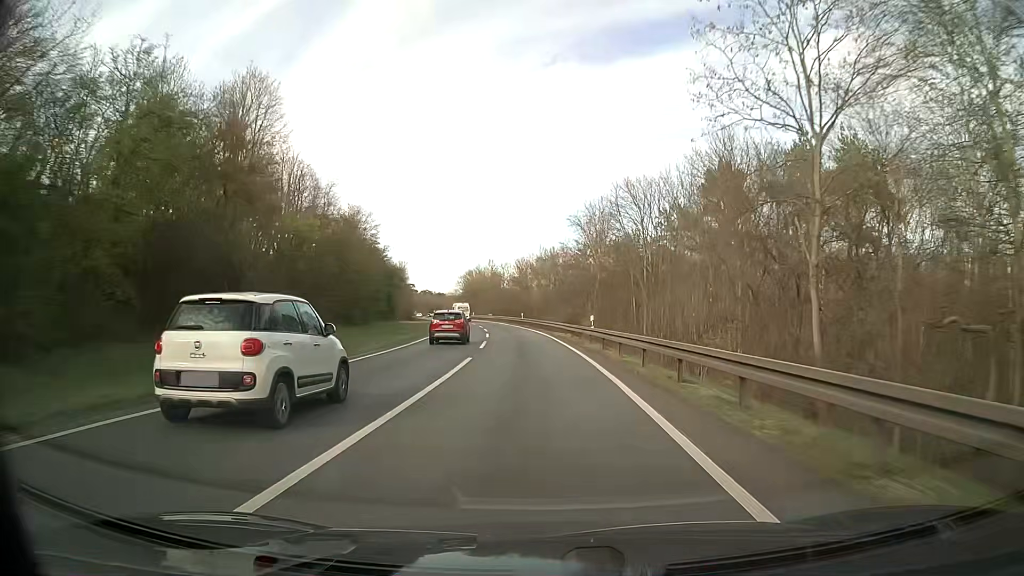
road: motorway_link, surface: asphalt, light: Day
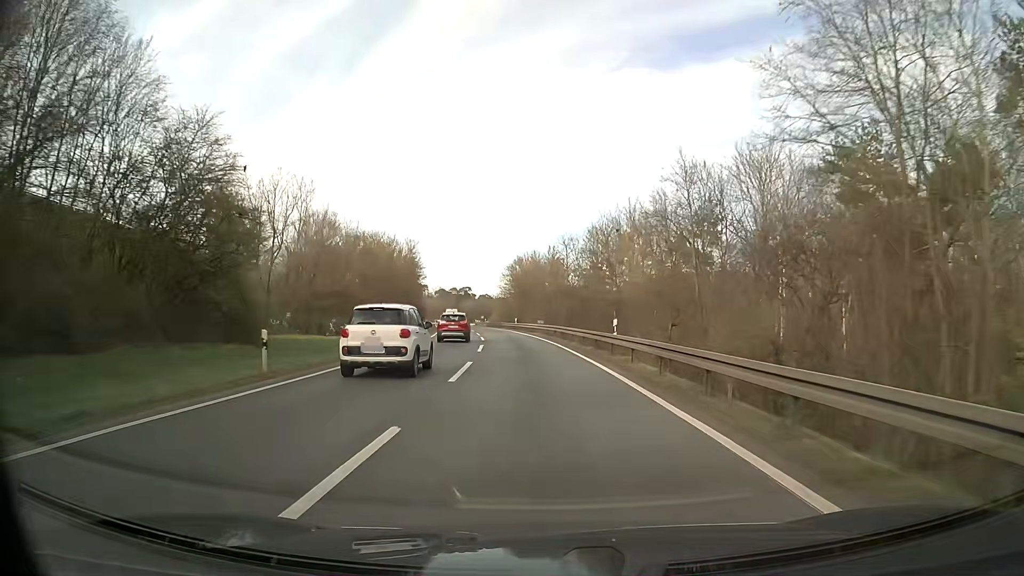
(-2.2, +49.6) m; -6°
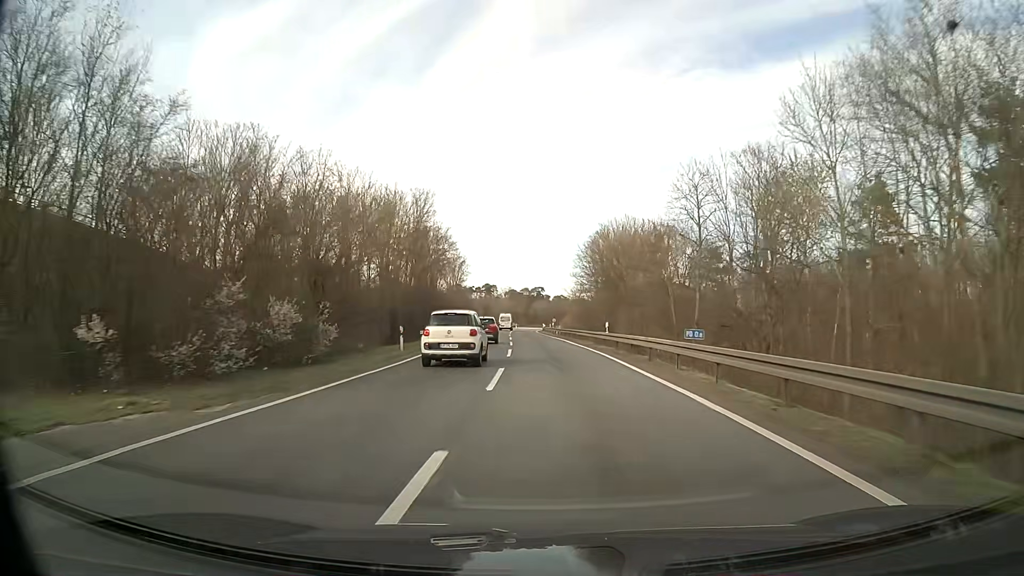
(-2.0, +37.6) m; -6°
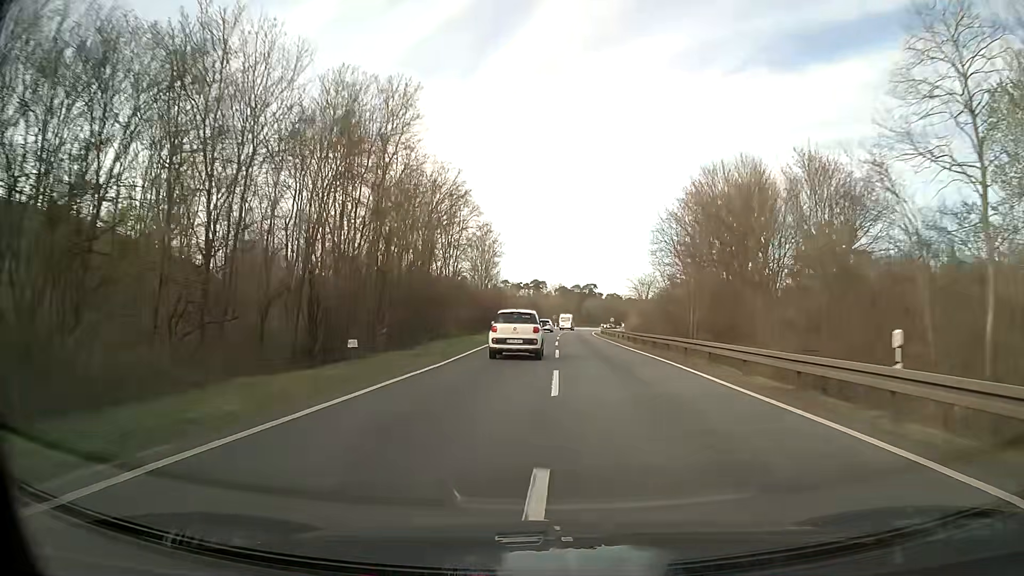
(-1.0, +25.3) m; -4°
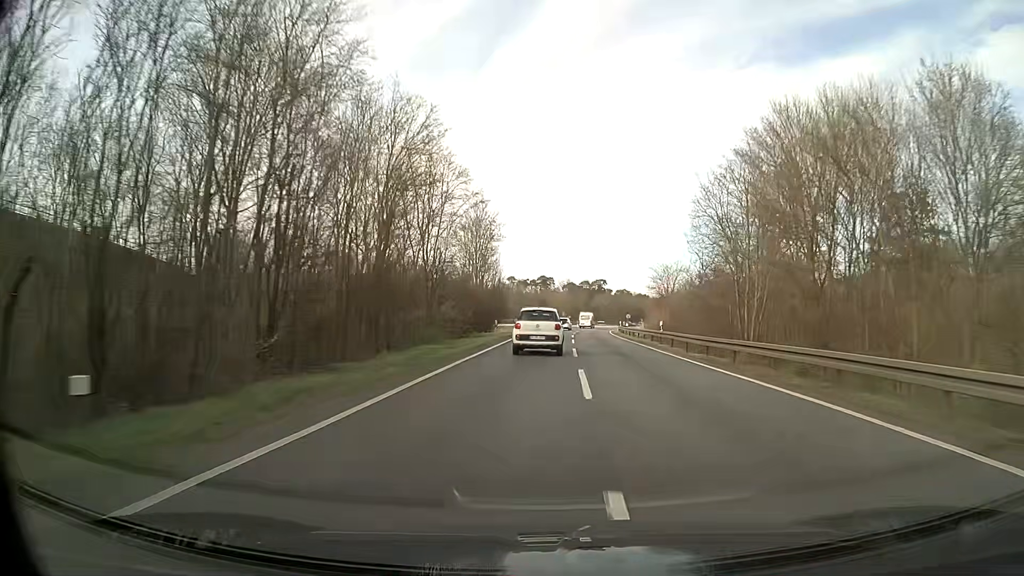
(-0.1, +12.7) m; -1°
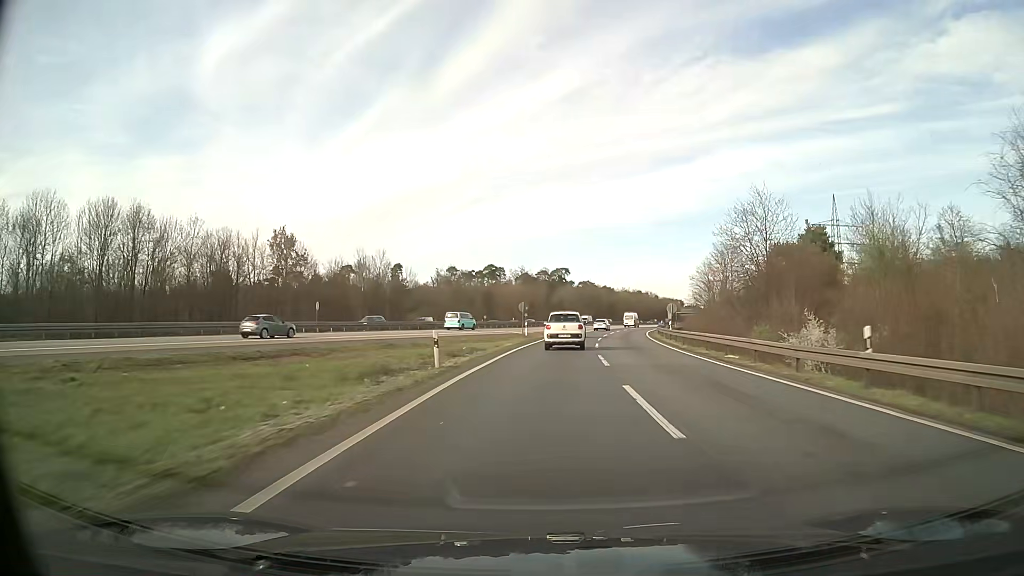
(+1.5, +64.3) m; +4°
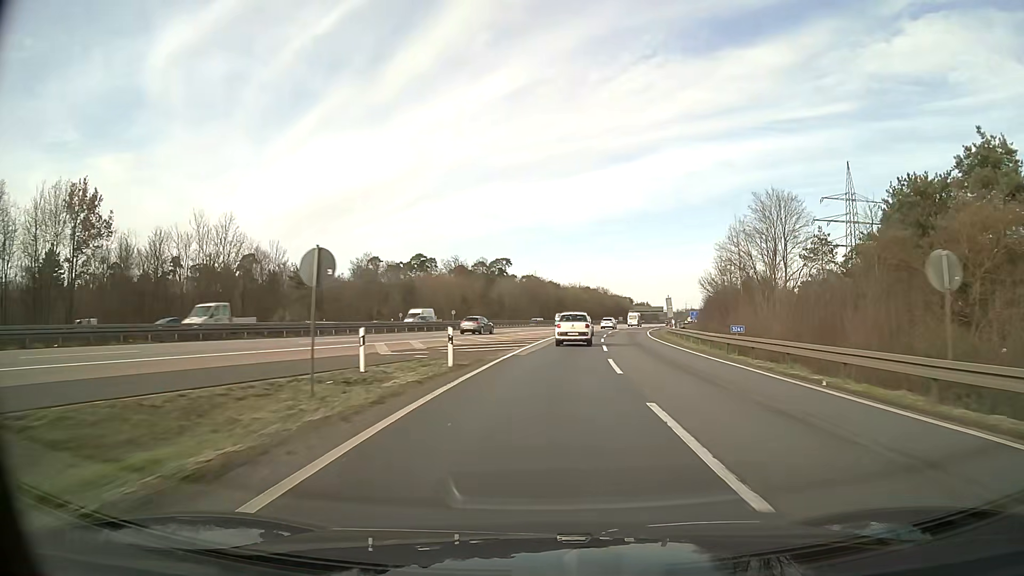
(+1.7, +39.3) m; +5°
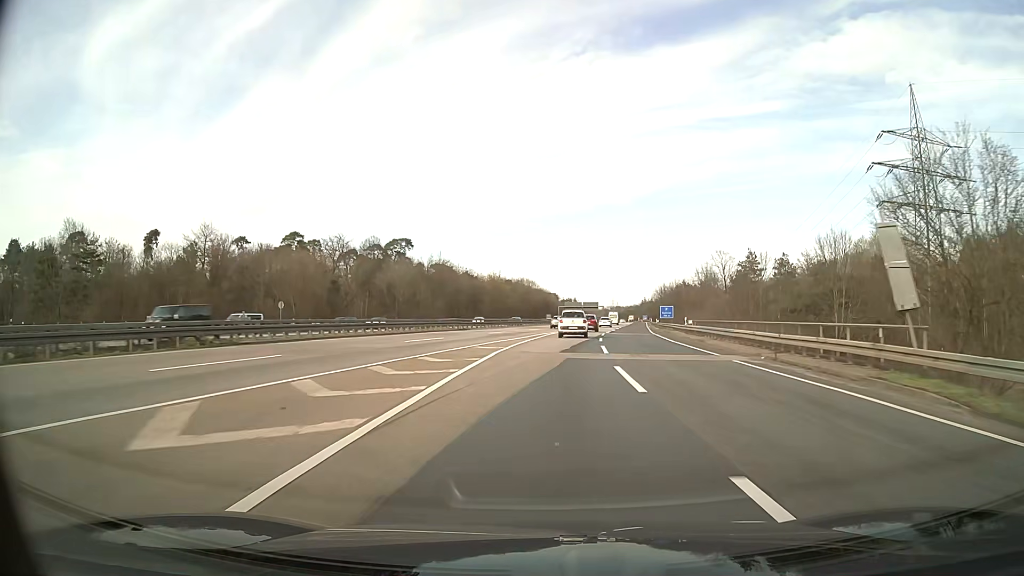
(+3.2, +53.1) m; +7°
(0, +10) (+1, +20) (+1, +30) (+2, +40) (+3, +50) (+4, +60) (+5, +70) (+7, +80) (+8, +90) (+9, +99) m
